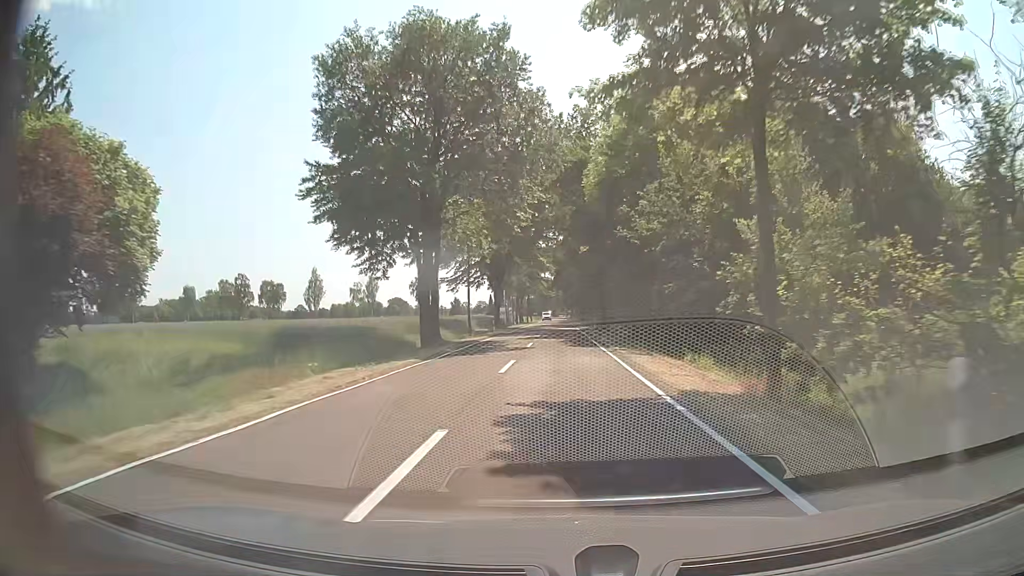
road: tertiary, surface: asphalt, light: Day
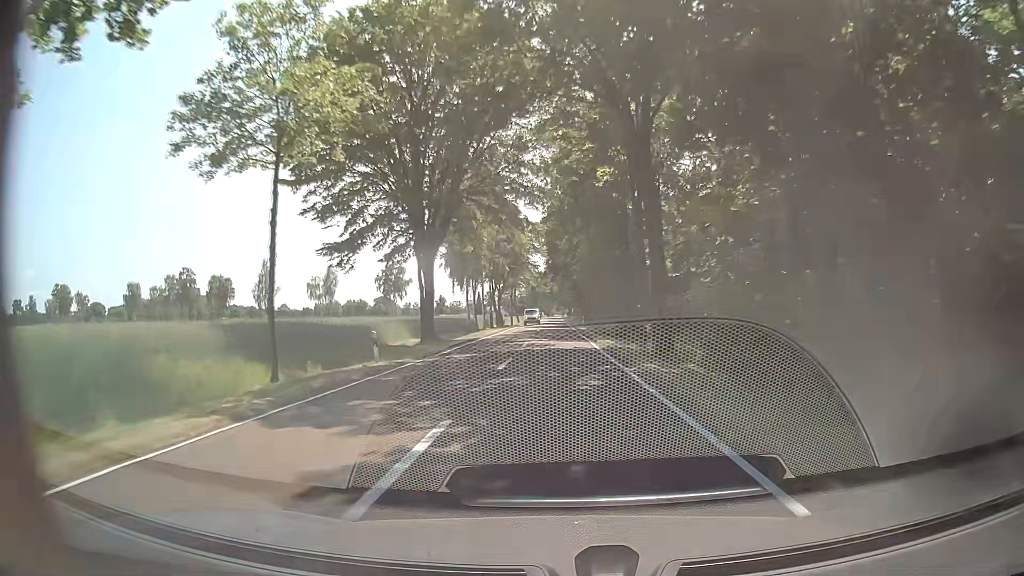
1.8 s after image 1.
(+0.1, +35.0) m; 0°
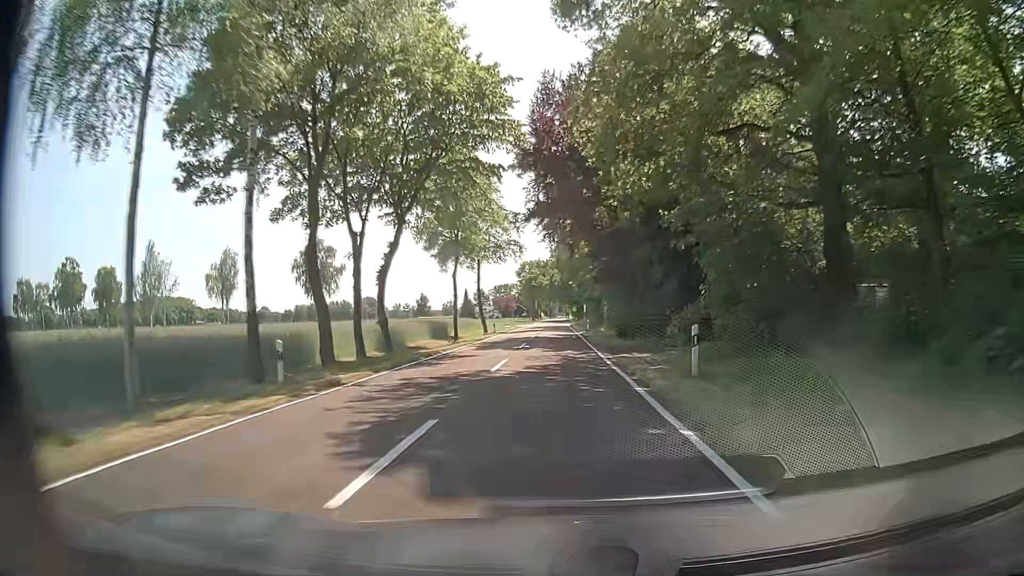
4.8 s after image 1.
(+0.2, +58.3) m; 0°
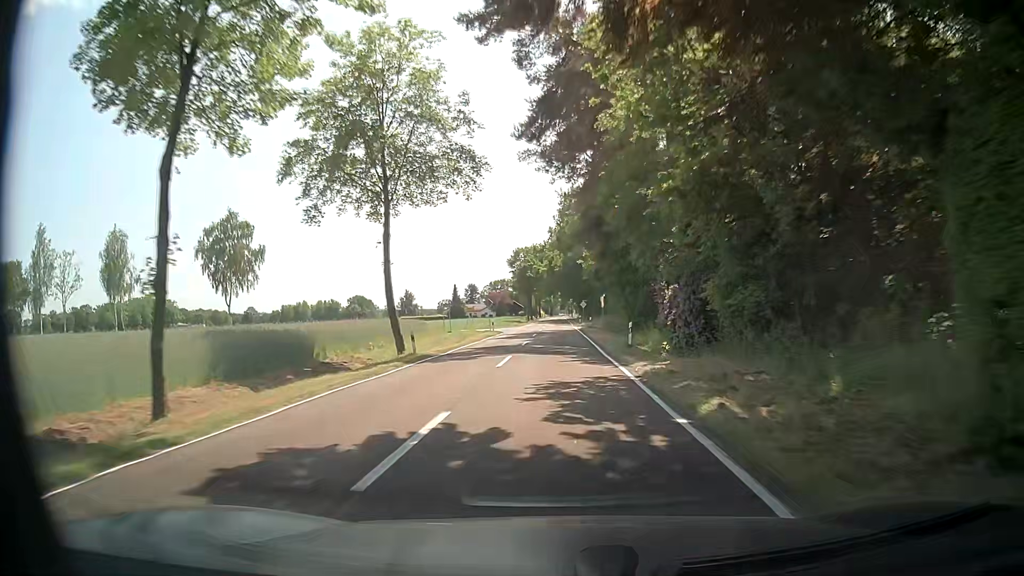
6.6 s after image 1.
(-0.1, +35.0) m; -1°
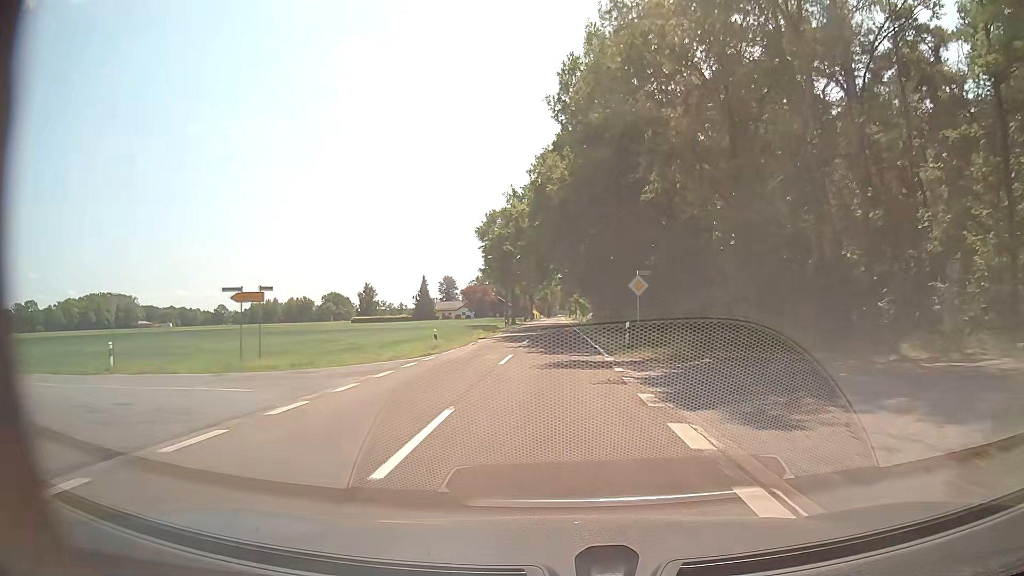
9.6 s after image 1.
(+0.2, +58.4) m; 0°
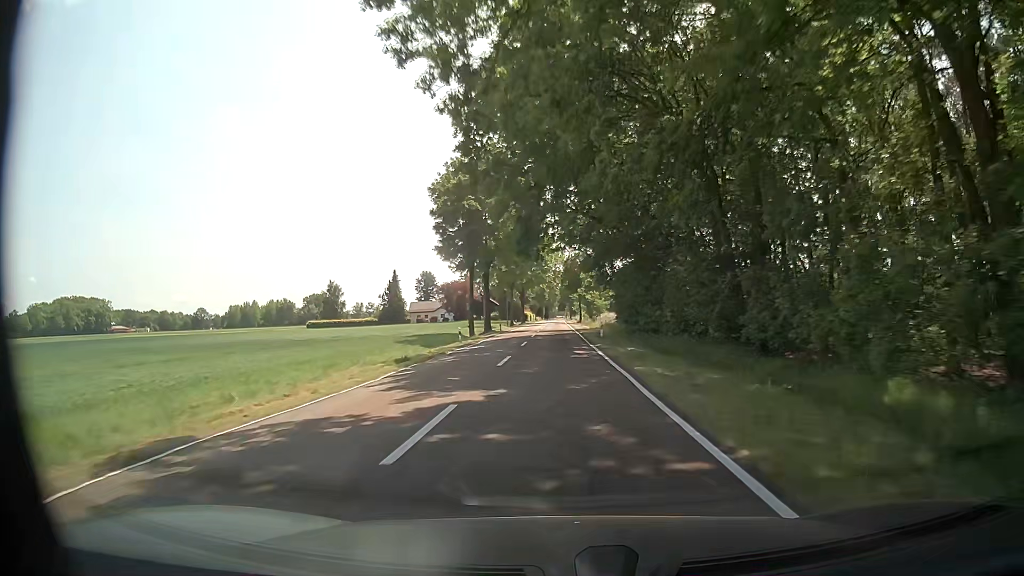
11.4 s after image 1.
(0.0, +35.0) m; 0°
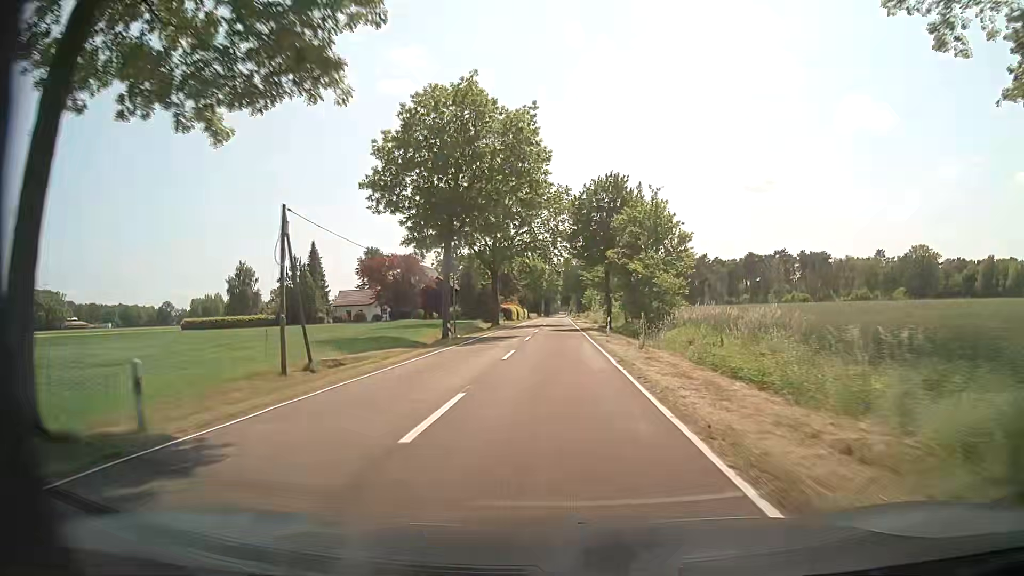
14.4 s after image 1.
(-0.2, +58.2) m; -1°
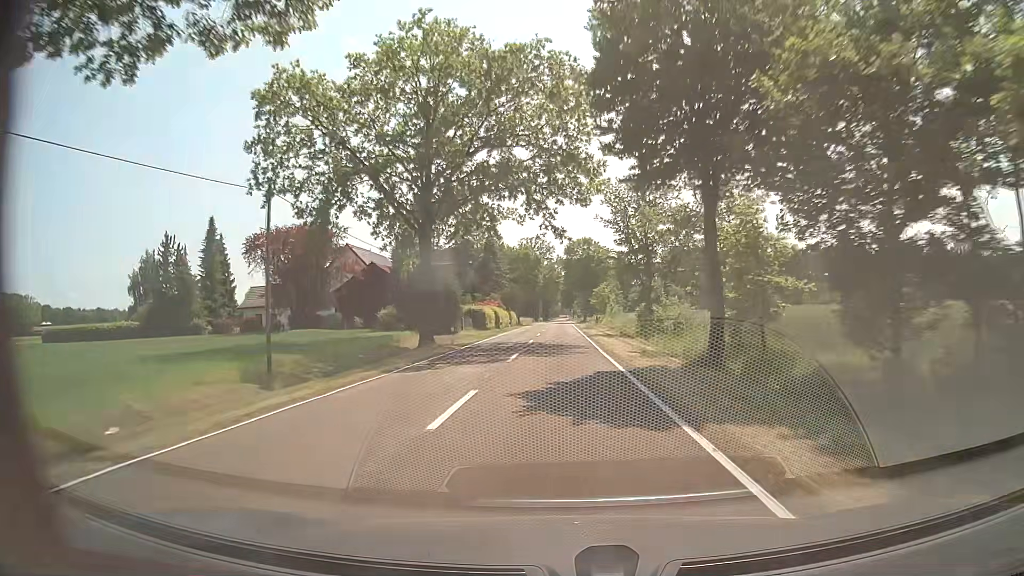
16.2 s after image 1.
(+0.2, +34.9) m; 0°
(0, +10) (0, +20) (0, +30) (0, +40) (0, +50) (0, +60) (0, +70) (0, +80) (0, +90) (+1, +100) m
